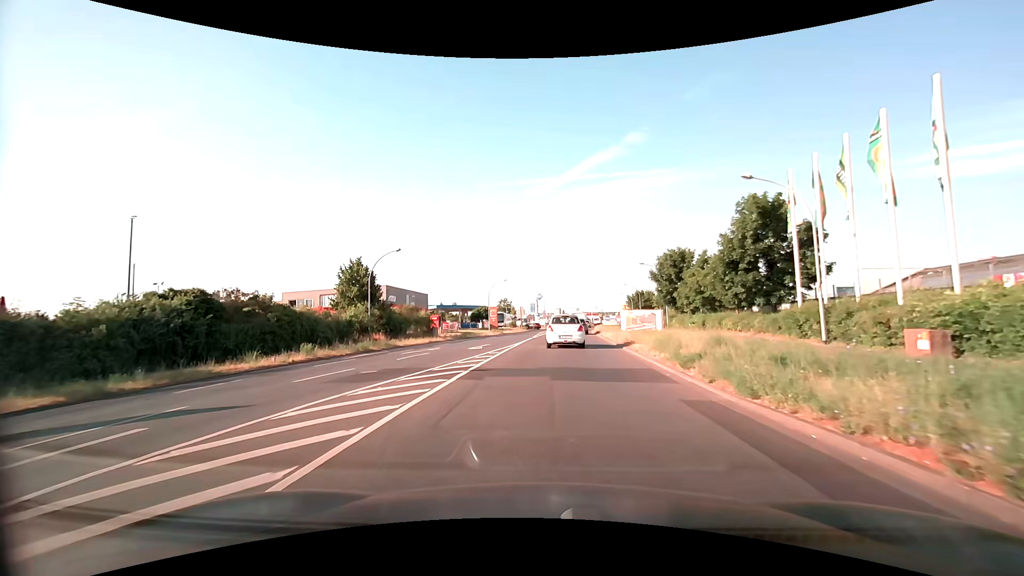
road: tertiary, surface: asphalt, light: Day
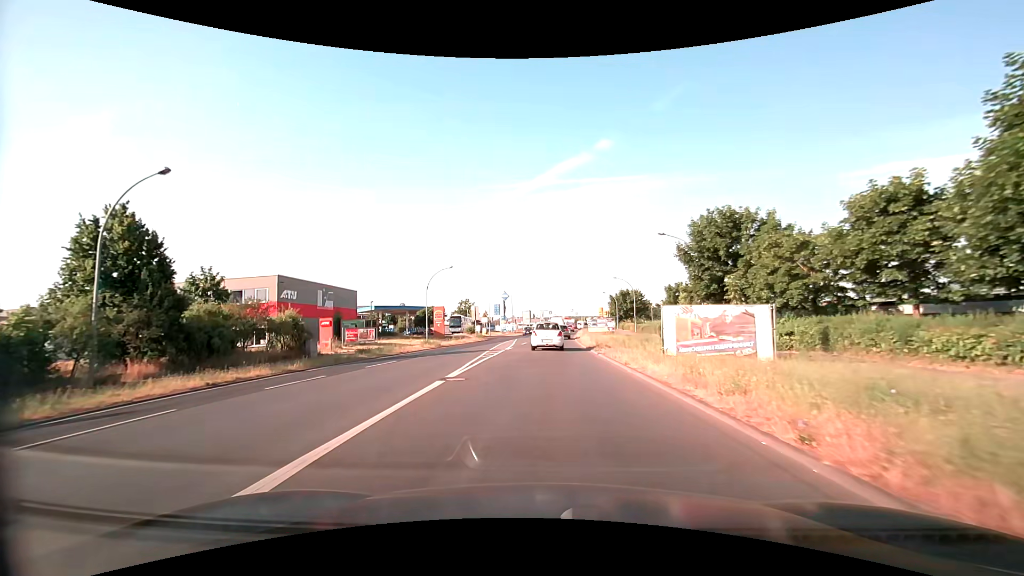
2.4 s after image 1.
(+0.9, +23.0) m; +4°
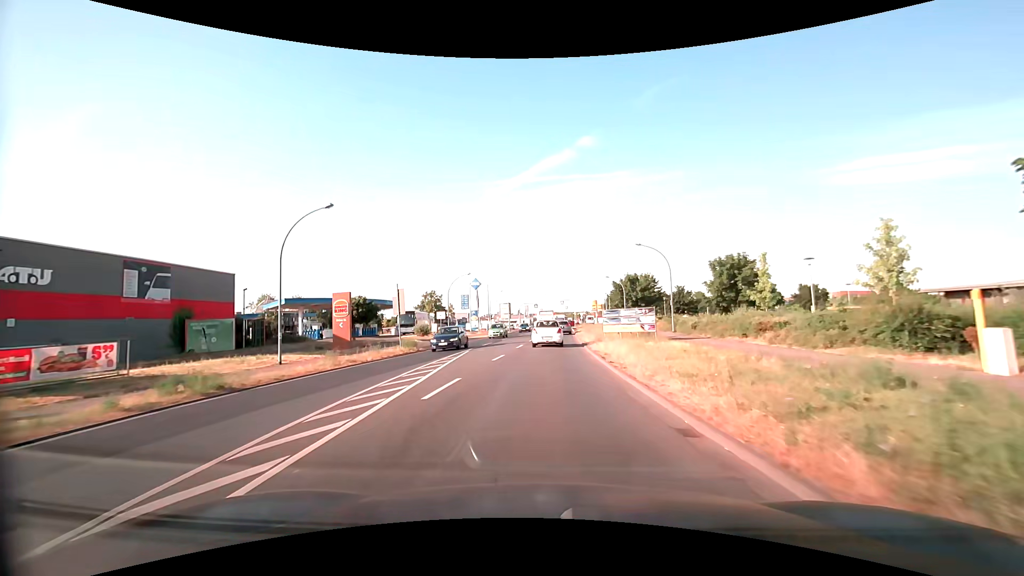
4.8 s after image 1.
(+0.4, +26.7) m; +2°
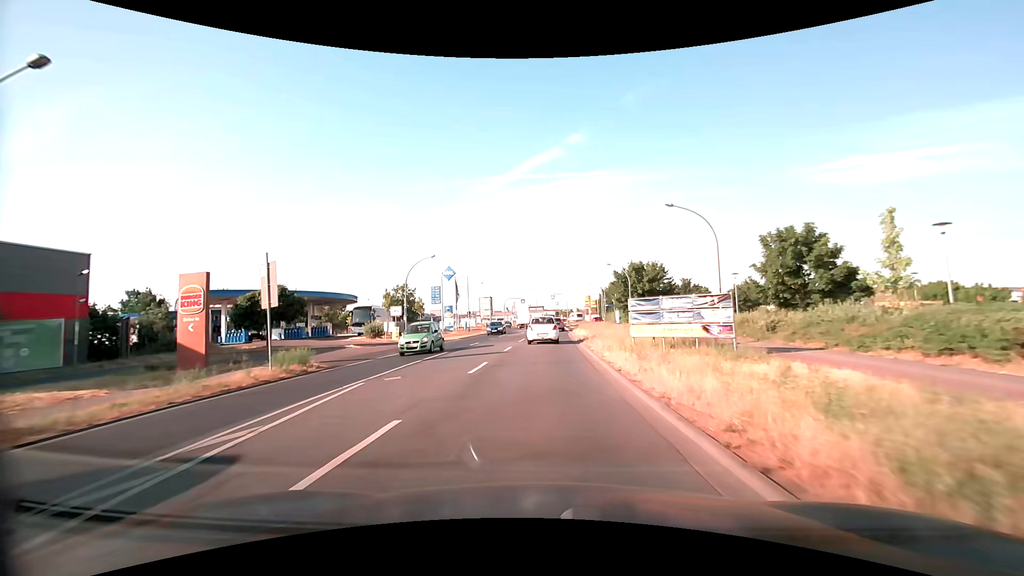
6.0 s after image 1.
(+0.1, +14.2) m; +1°
(0, +10) (0, +20) (0, +30) (+1, +40) (+1, +50) (+1, +60) (+1, +70) (+2, +80) (+2, +90) (+2, +100) m
